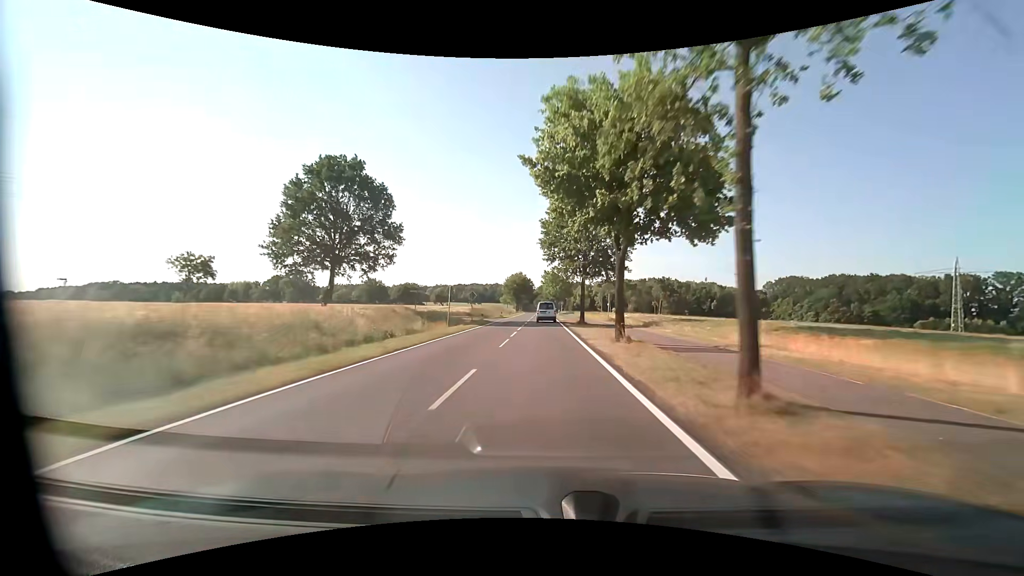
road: tertiary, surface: asphalt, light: Day
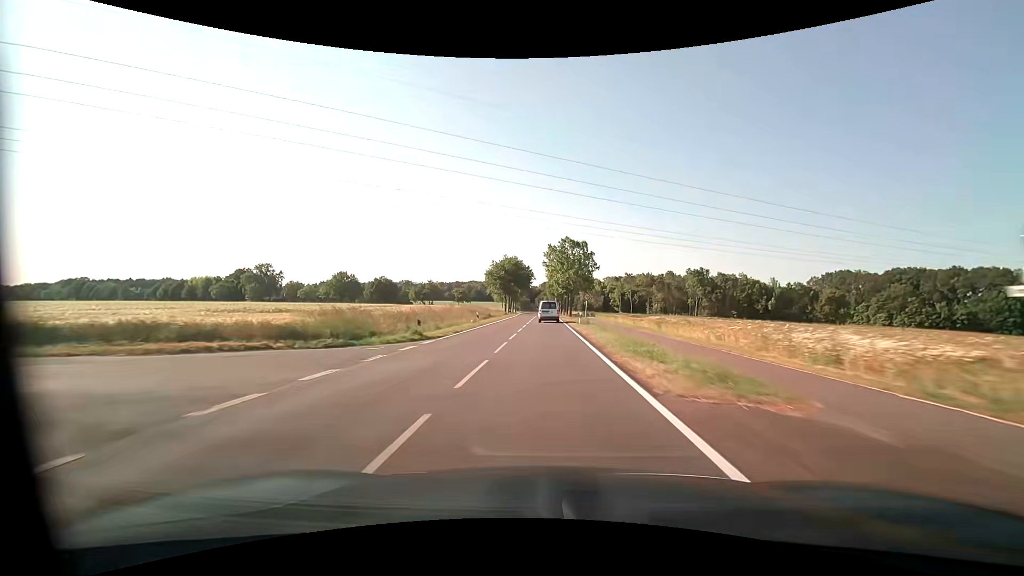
(-0.3, +44.7) m; 0°
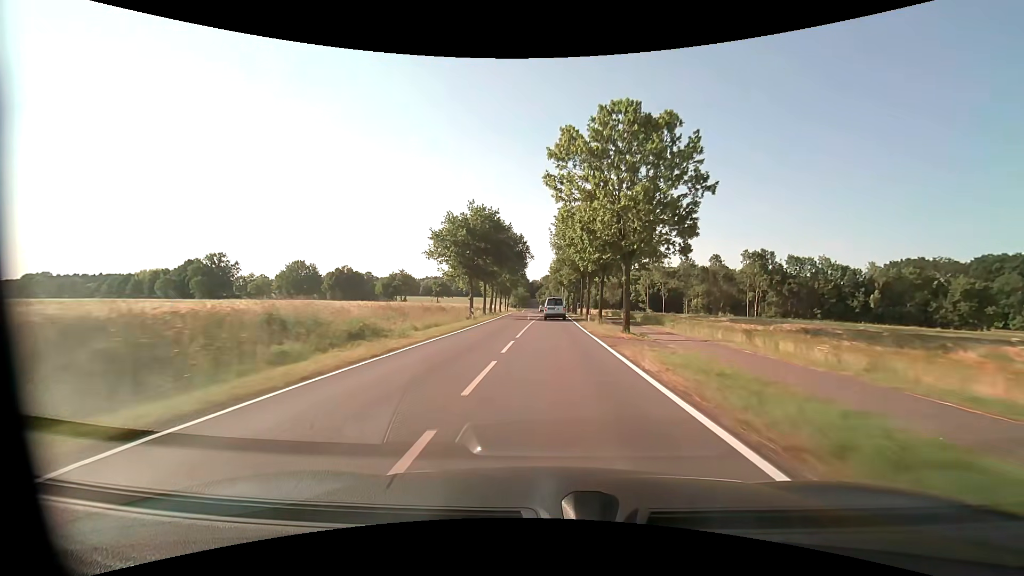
(-0.2, +42.7) m; 0°
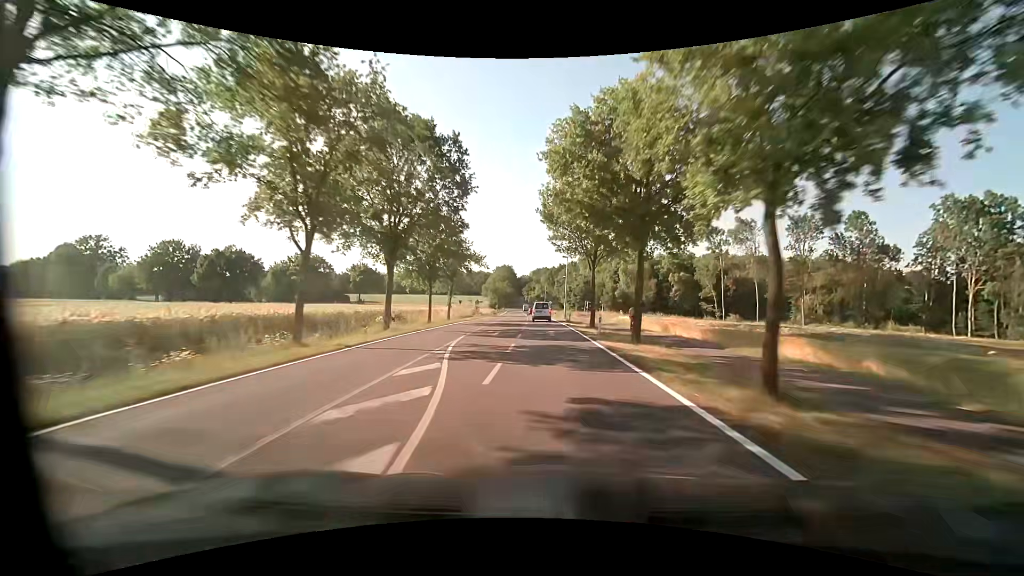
(+0.6, +59.5) m; +1°
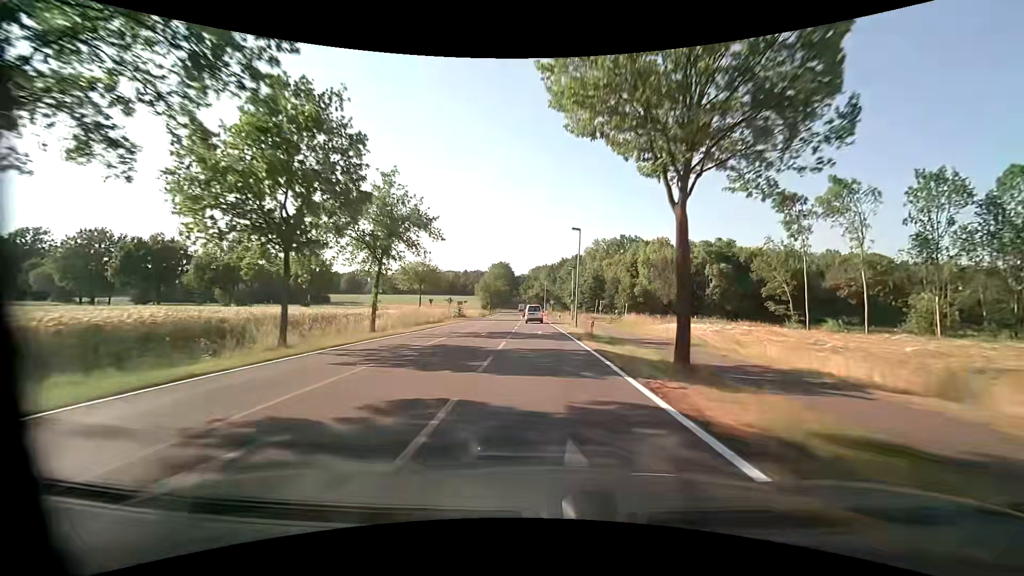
(0.0, +22.4) m; 0°
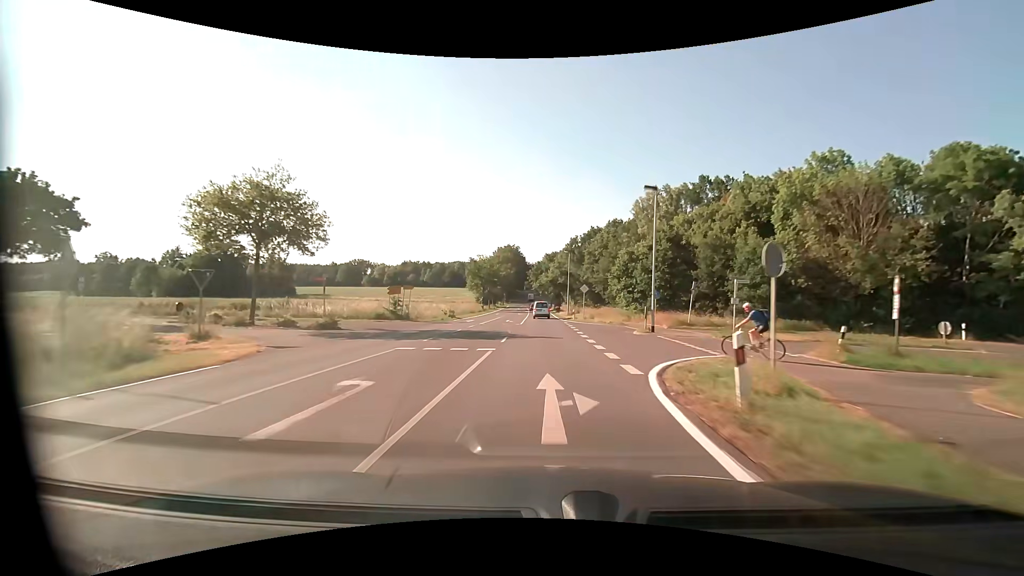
(-0.9, +45.6) m; -2°
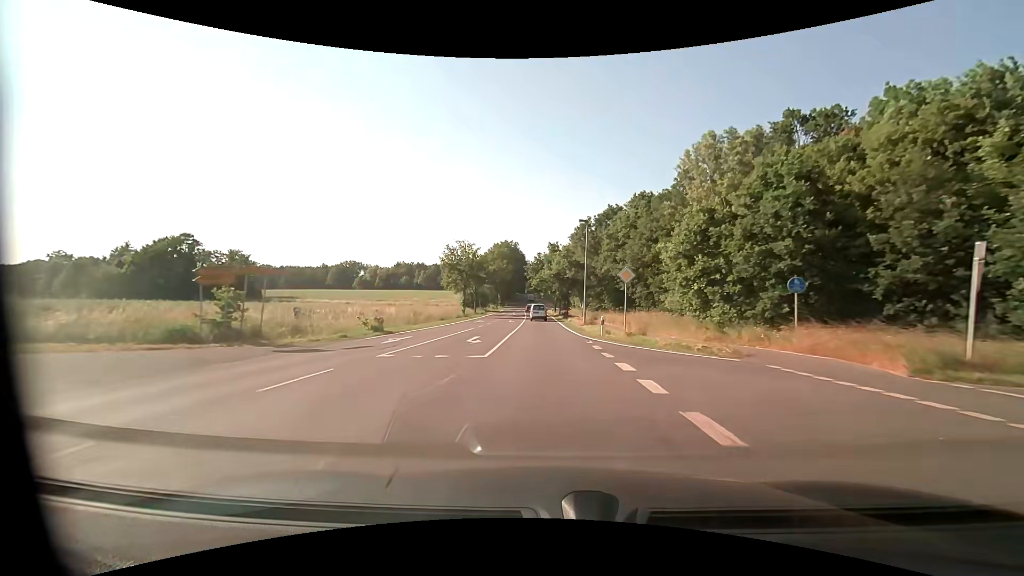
(-0.1, +23.0) m; -1°
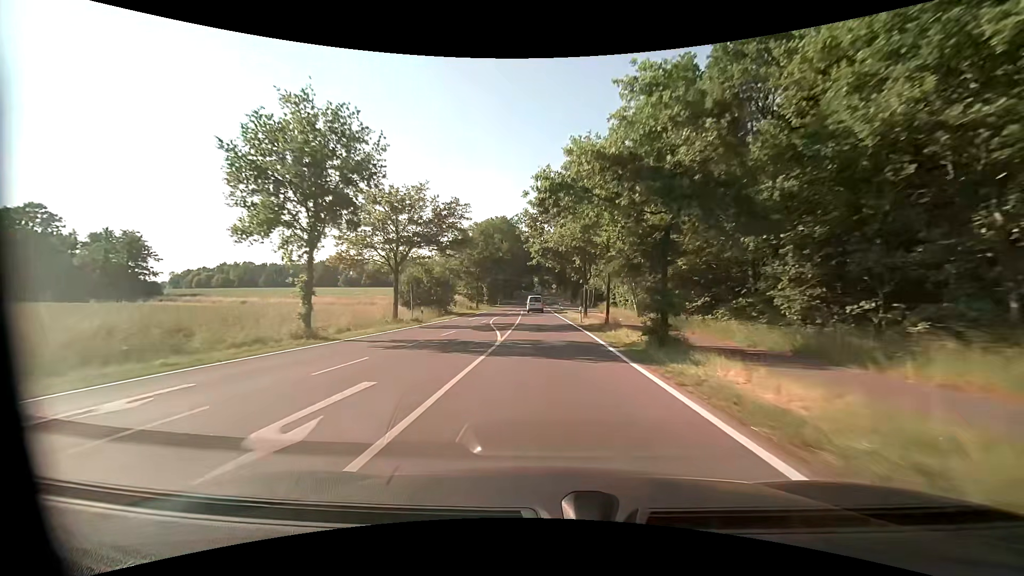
(-0.4, +46.0) m; -1°
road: secondary
(0, +10) (0, +20) (0, +30) (0, +40) (-1, +50) (-1, +60) (-1, +70) (-1, +80) (-1, +90) (-1, +100) m
